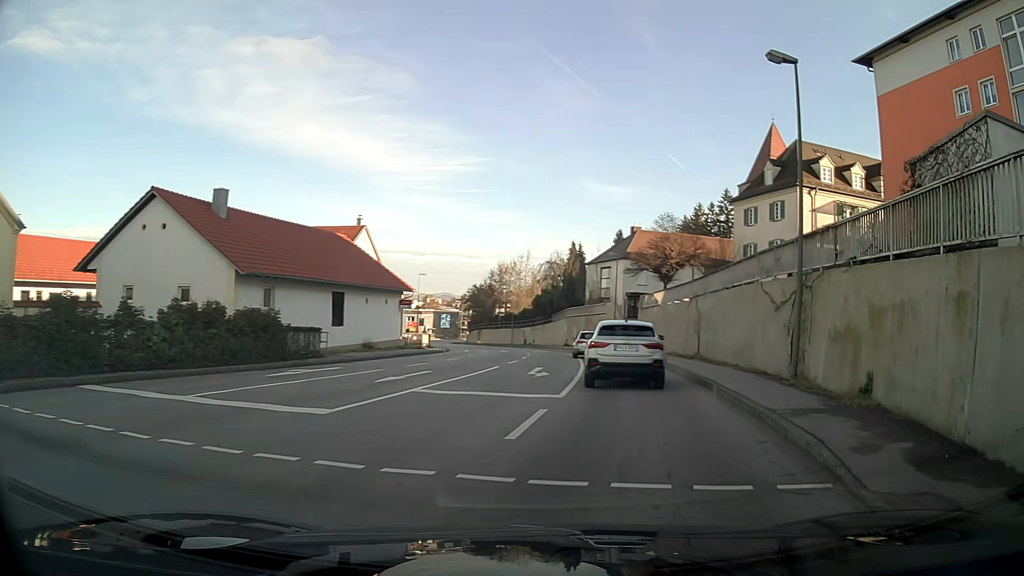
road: tertiary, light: Day
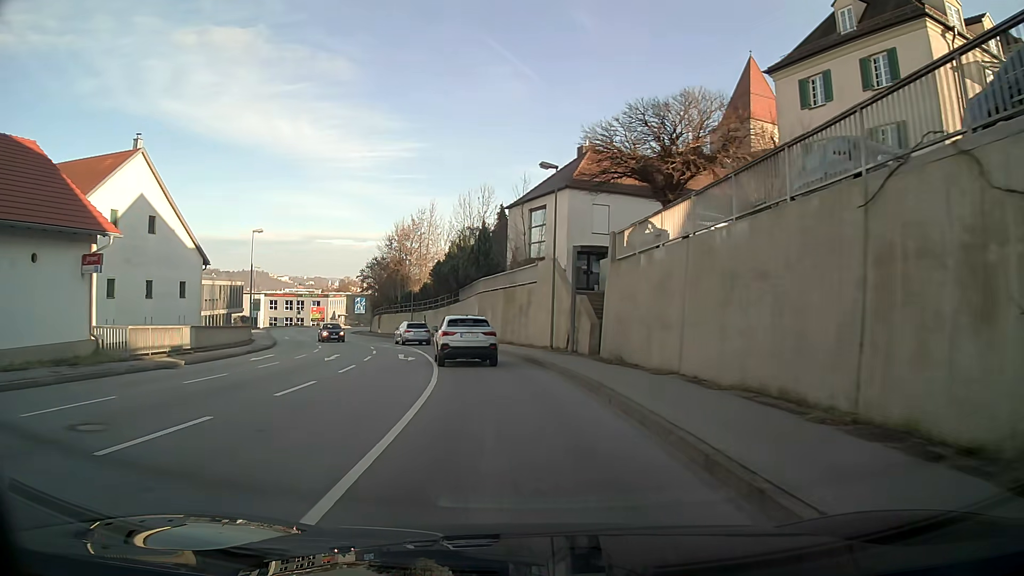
(+2.1, +27.8) m; +2°
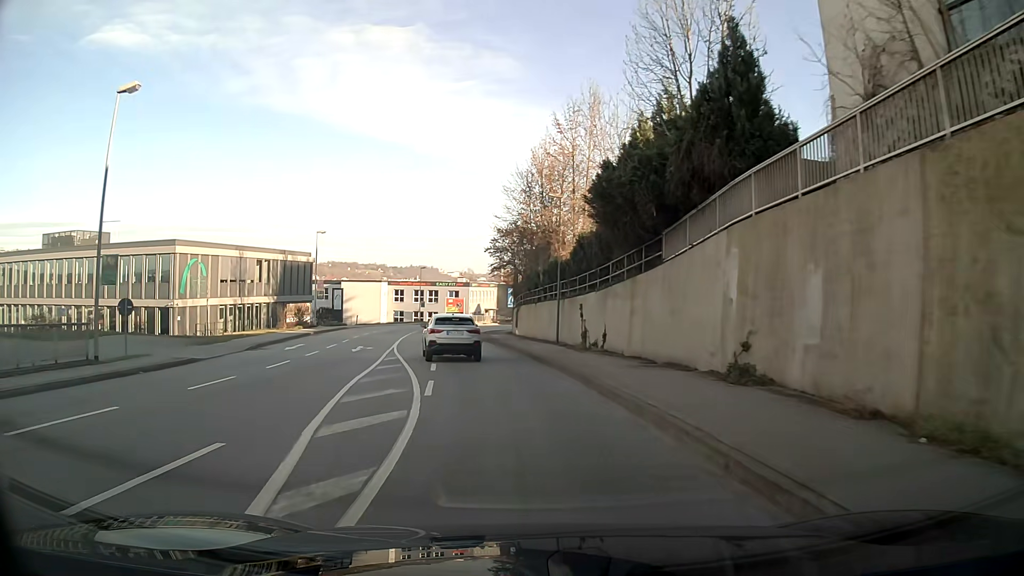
(-4.0, +32.7) m; -15°
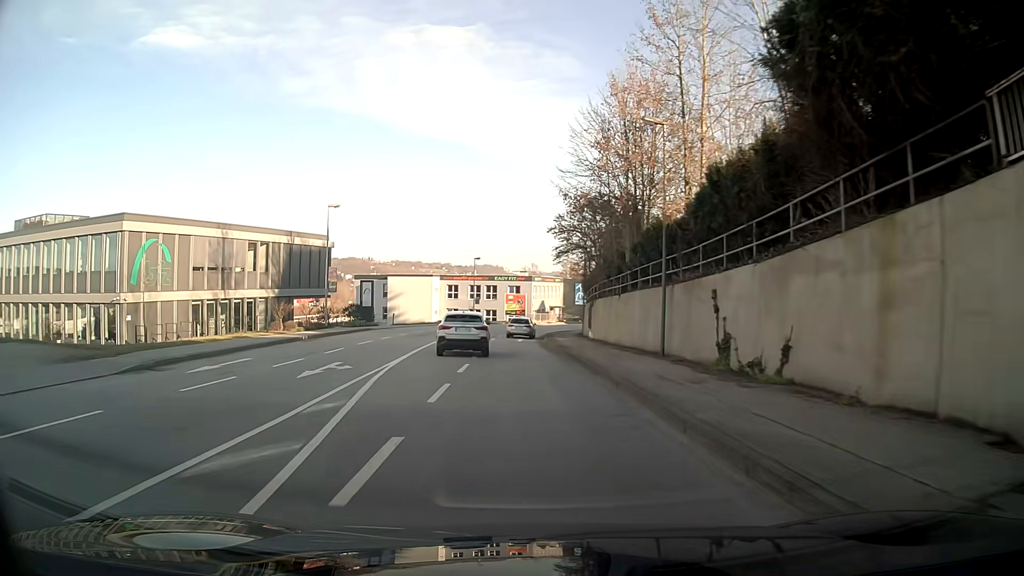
(-0.7, +13.4) m; -6°
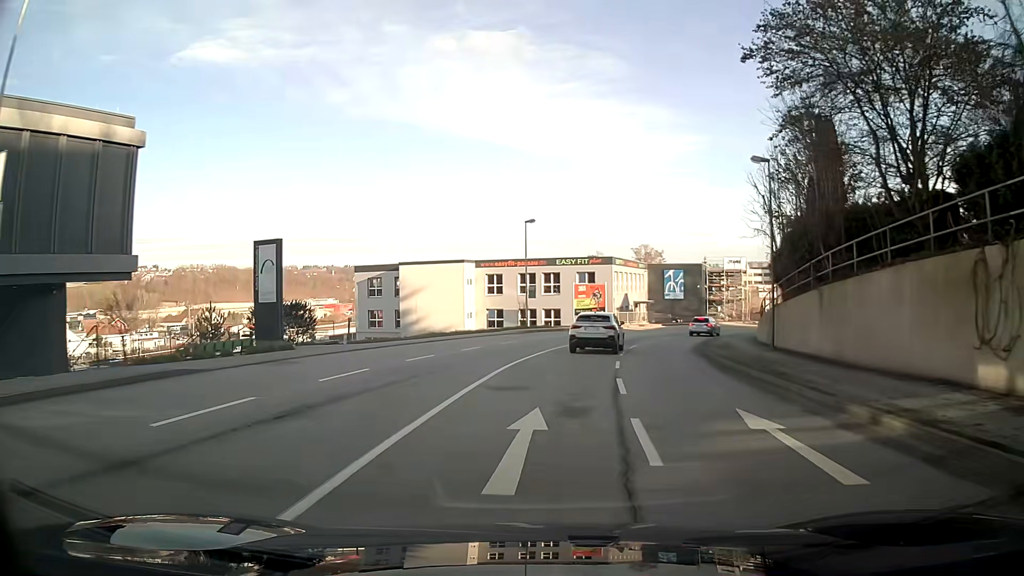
(-2.0, +34.7) m; -1°
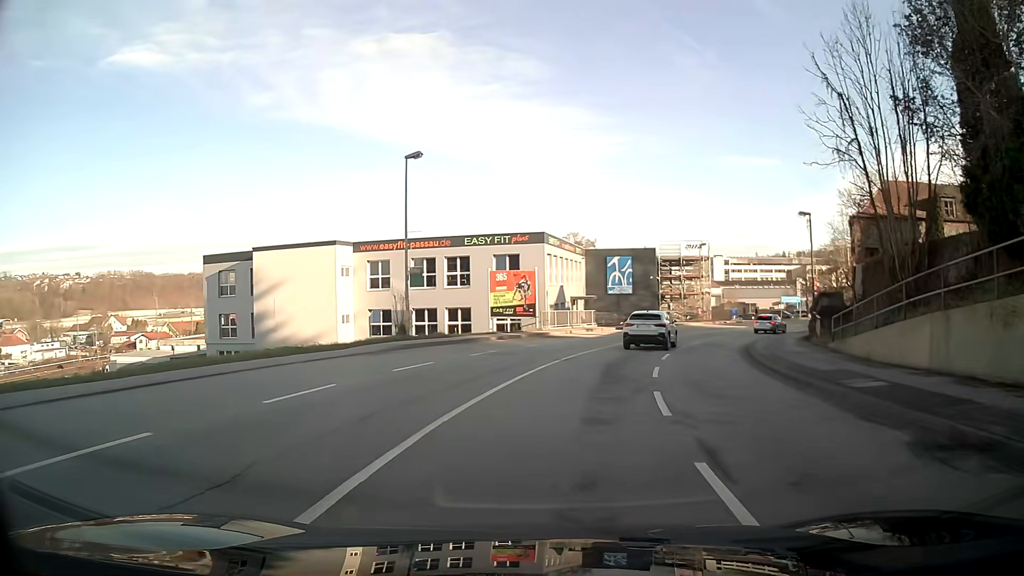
(+1.2, +20.9) m; +7°
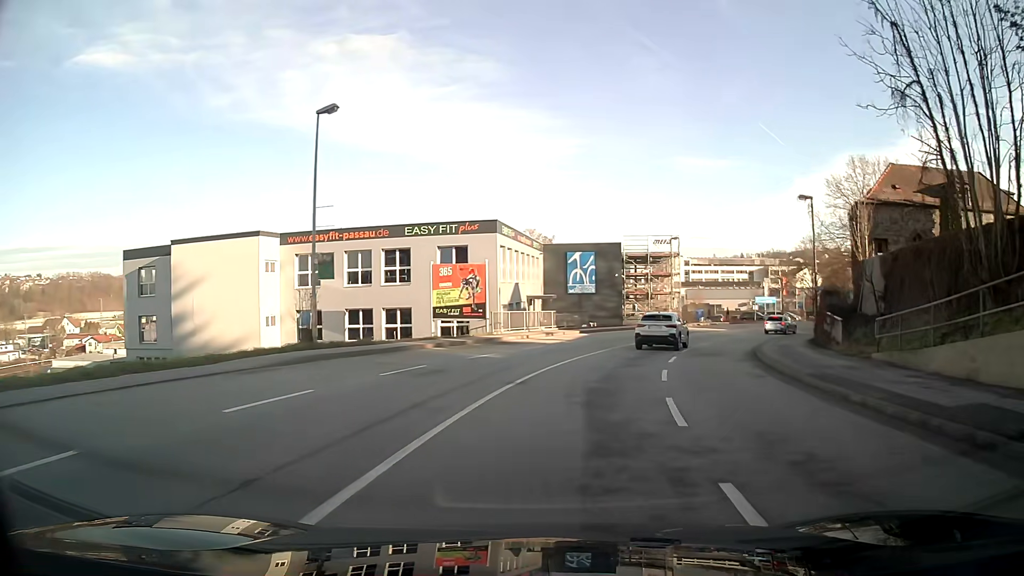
(+0.2, +6.9) m; +4°
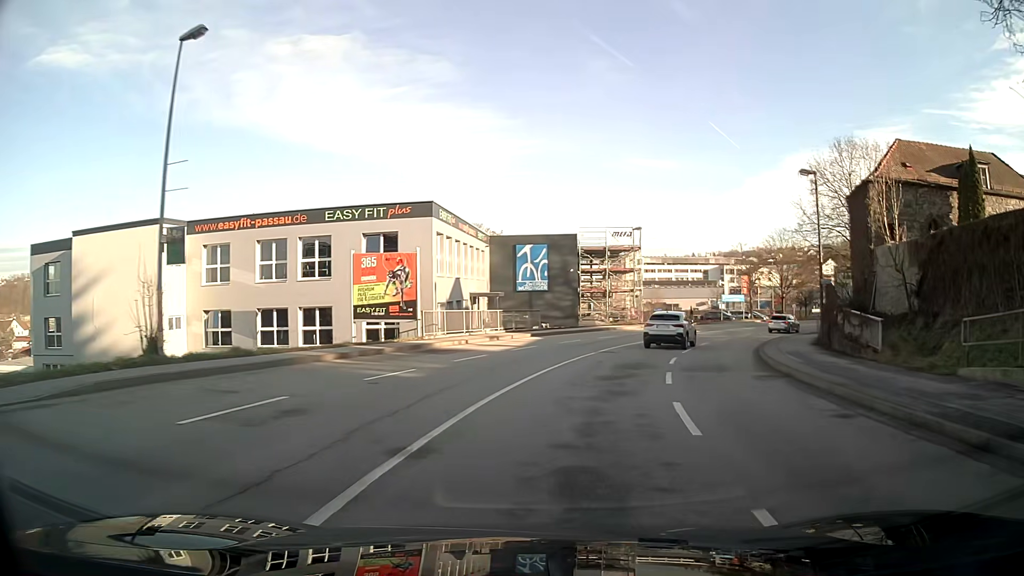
(+0.3, +6.9) m; +4°
(+1, +10) (+2, +20) (+5, +29) (+9, +39) (+14, +47) (+19, +56) (+25, +64) (+31, +72) (+38, +79) (+45, +86) m
